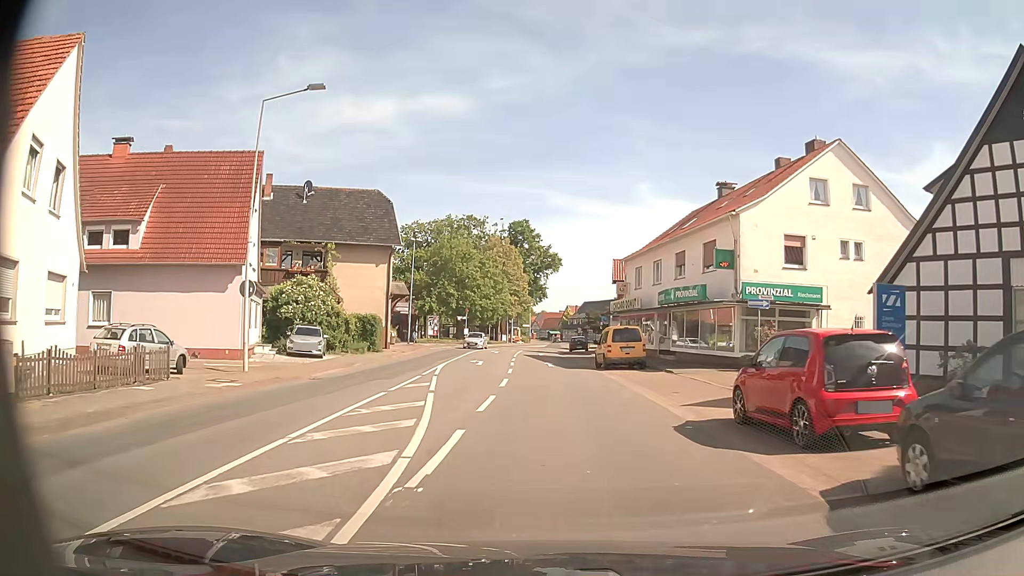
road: secondary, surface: asphalt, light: Day
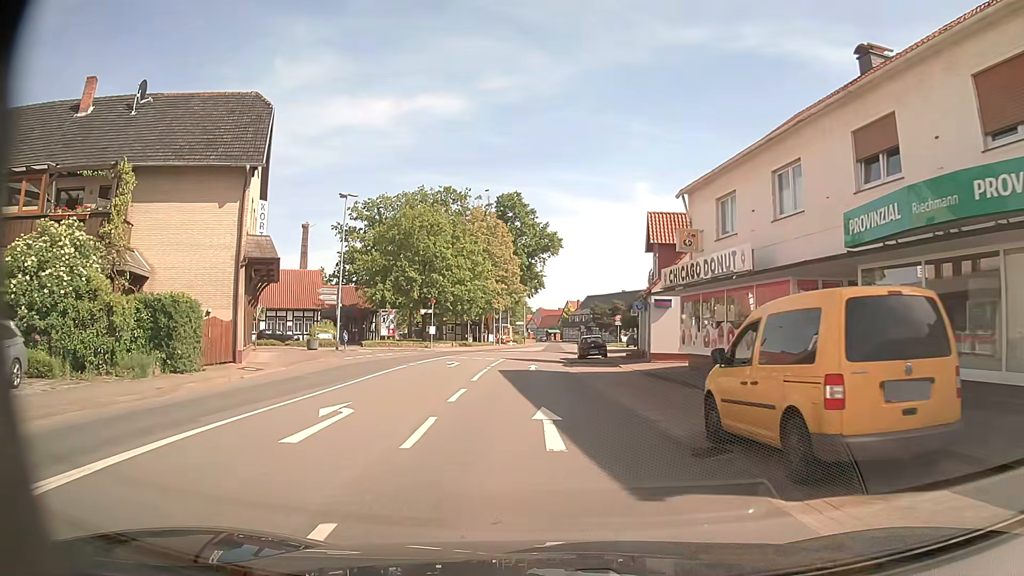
(+0.3, +22.4) m; +1°
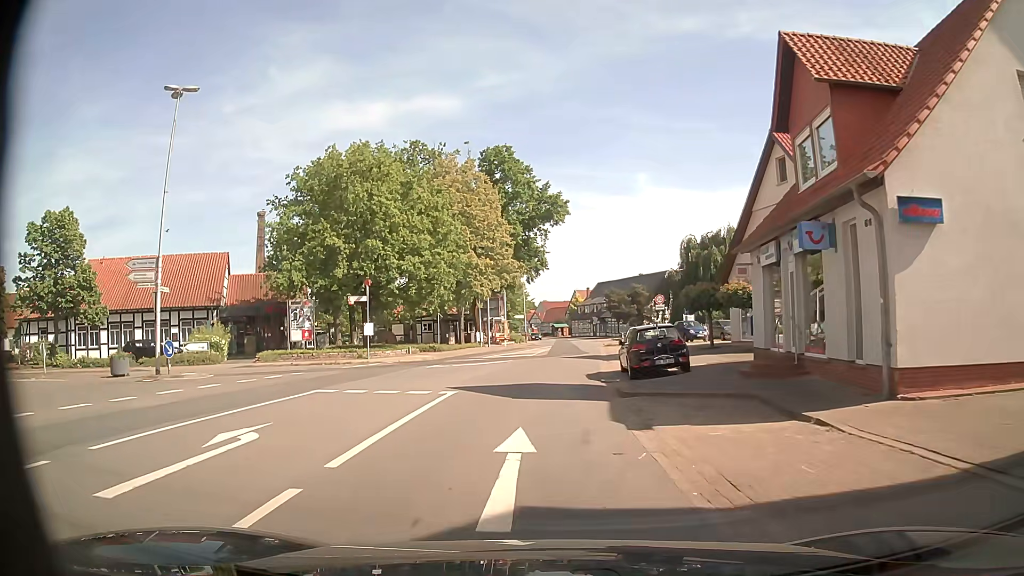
(-0.4, +22.6) m; -1°
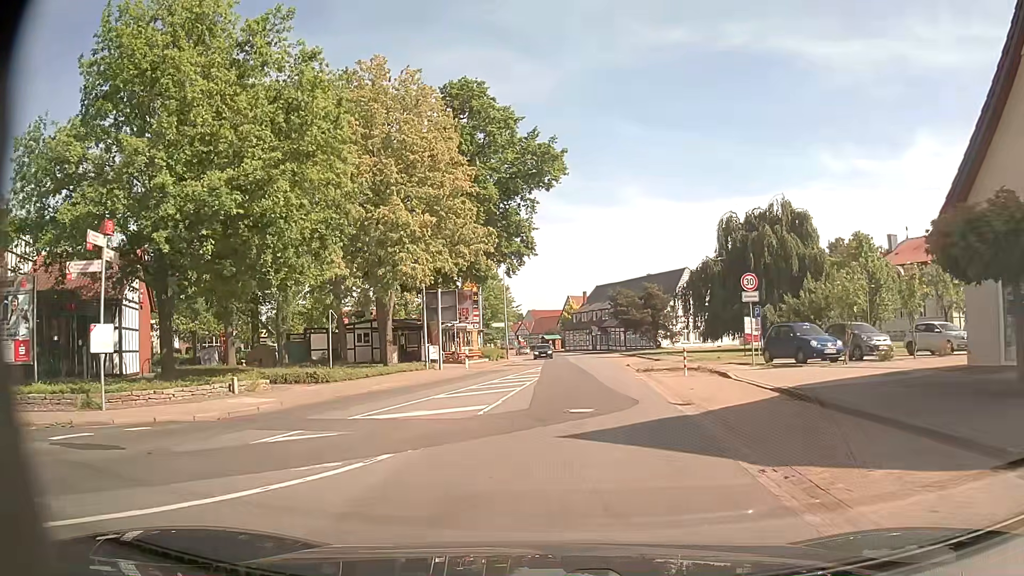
(+0.2, +22.5) m; 0°
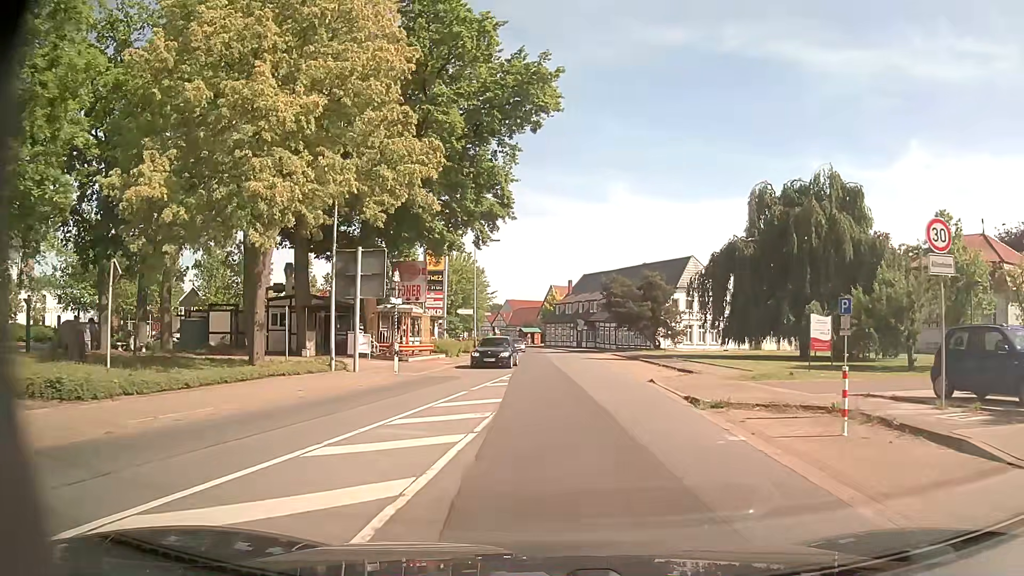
(+0.2, +13.2) m; +2°
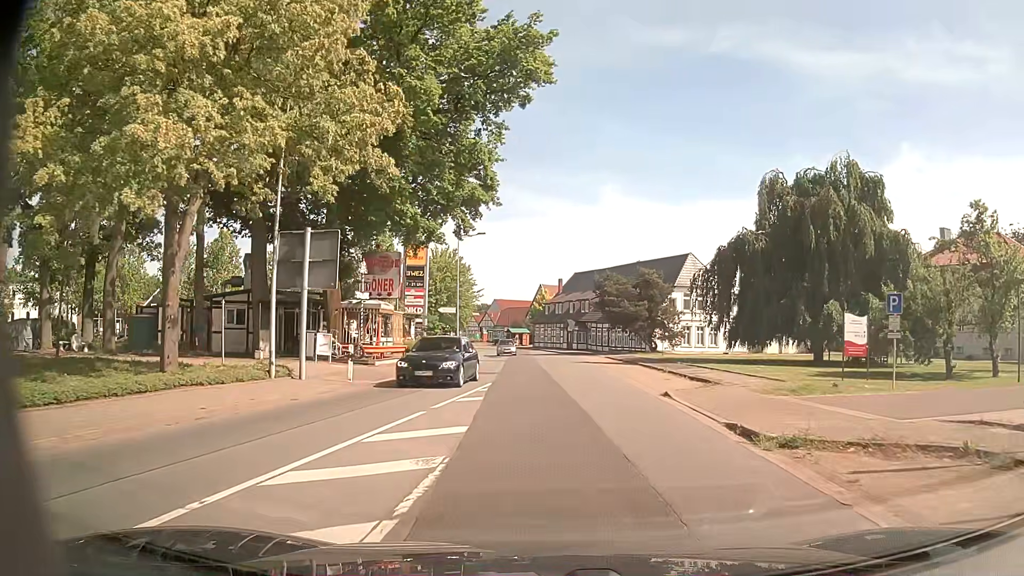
(0.0, +4.4) m; +1°
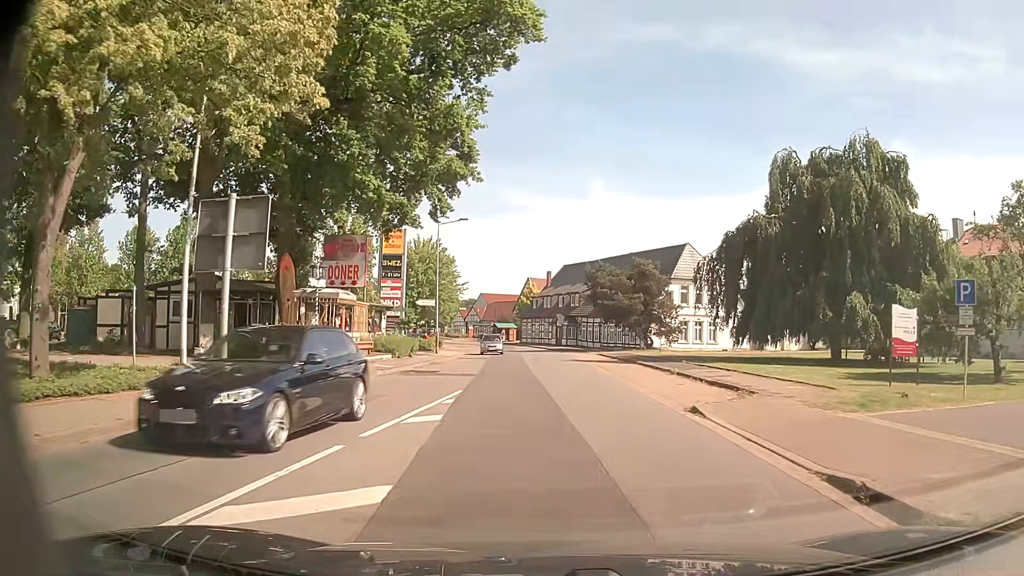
(0.0, +4.5) m; +1°
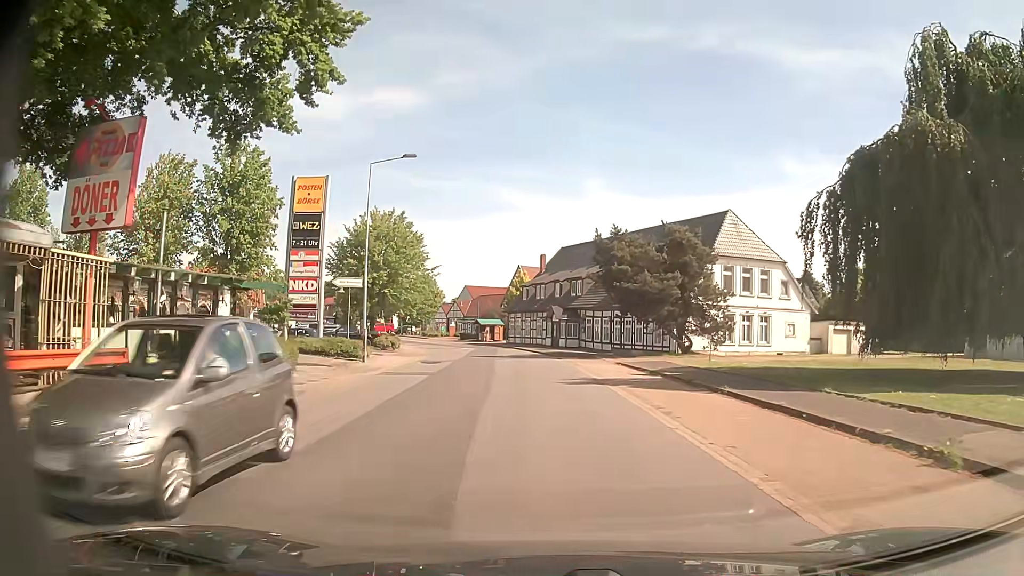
(+0.4, +18.0) m; +2°
(0, +10) (-1, +20) (-2, +30) (-3, +40) (-4, +50) (-6, +60) (-9, +69) (-13, +78) (-17, +87) (-21, +96) m
